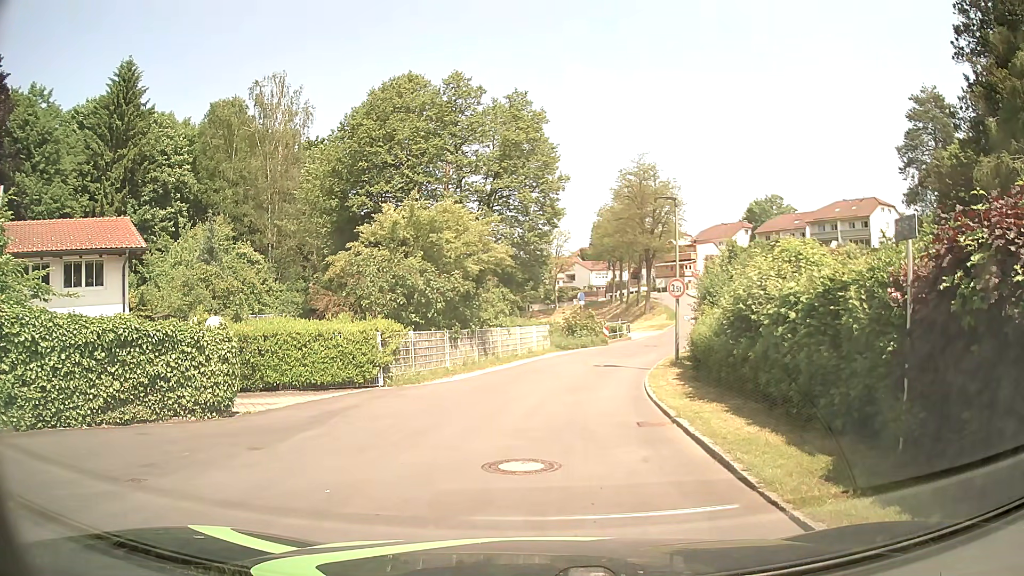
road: residential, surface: asphalt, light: Day
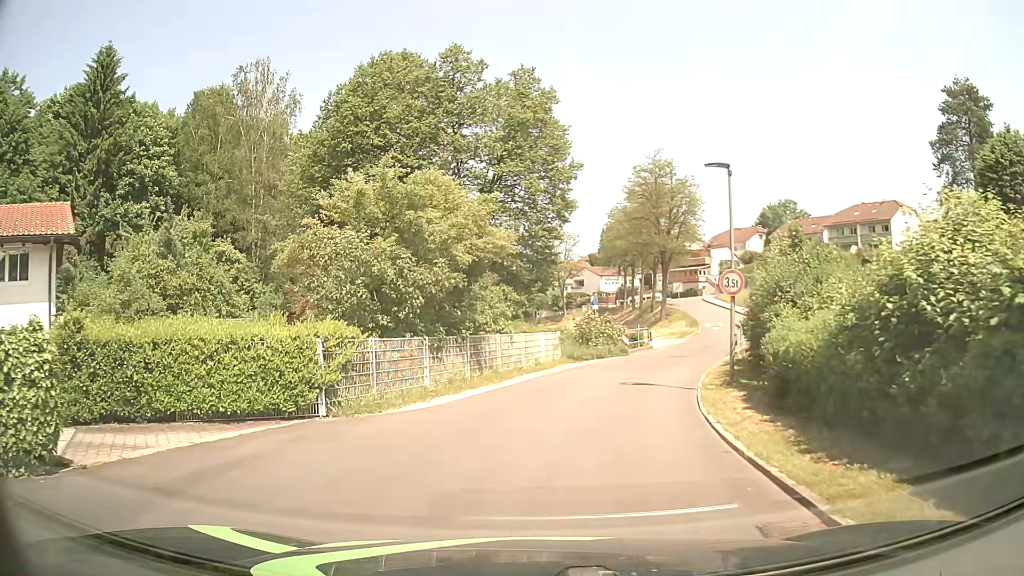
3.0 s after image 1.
(0.0, +5.5) m; -2°
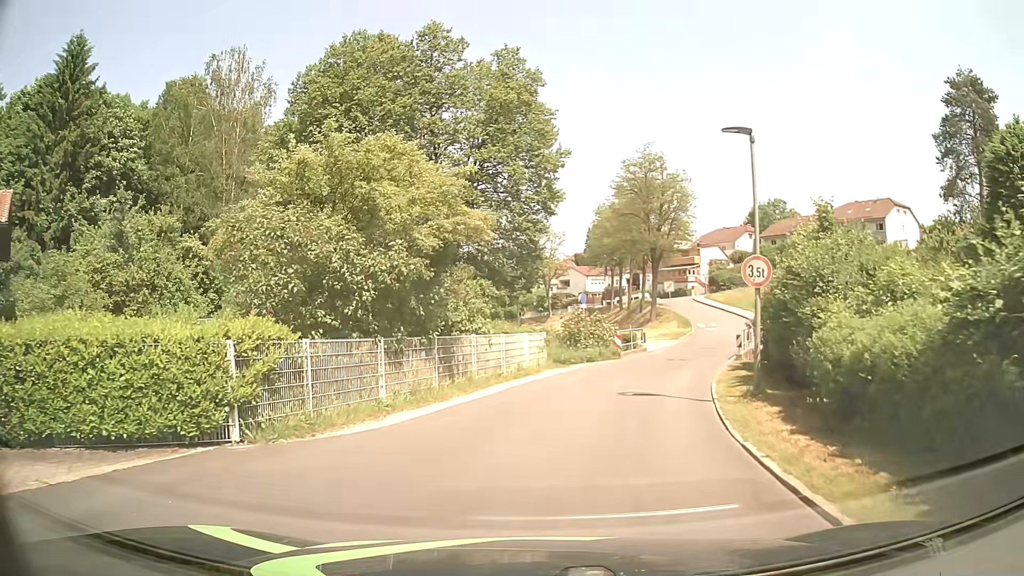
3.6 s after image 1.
(+0.1, +3.0) m; +2°
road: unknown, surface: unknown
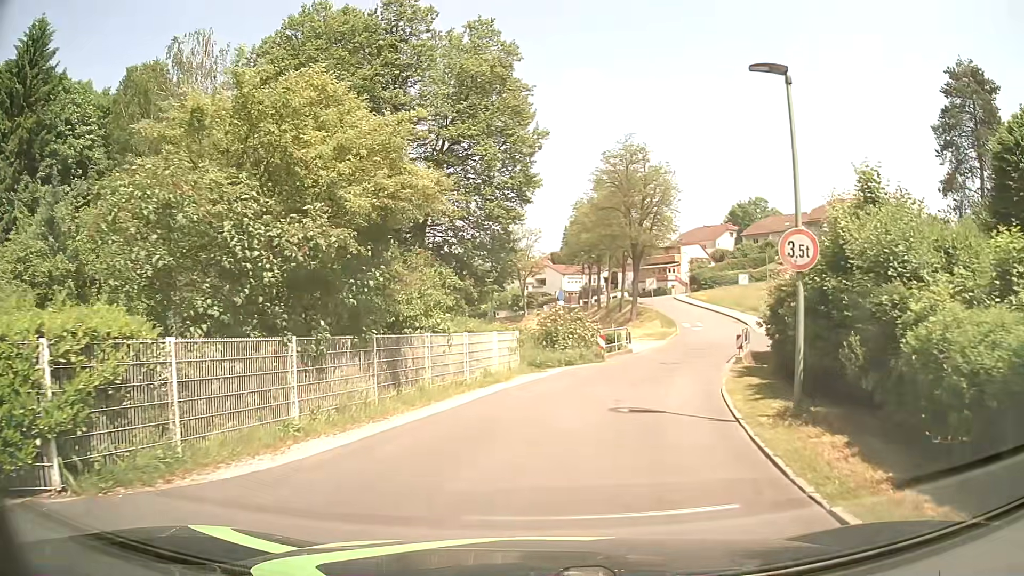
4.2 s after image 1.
(+0.1, +3.4) m; +3°
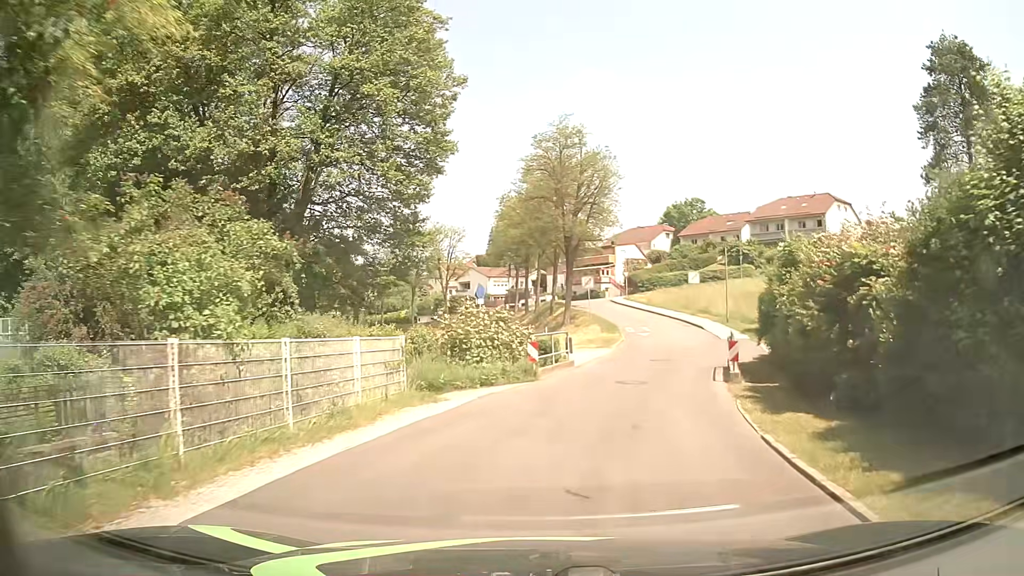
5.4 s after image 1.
(+0.5, +7.5) m; +7°
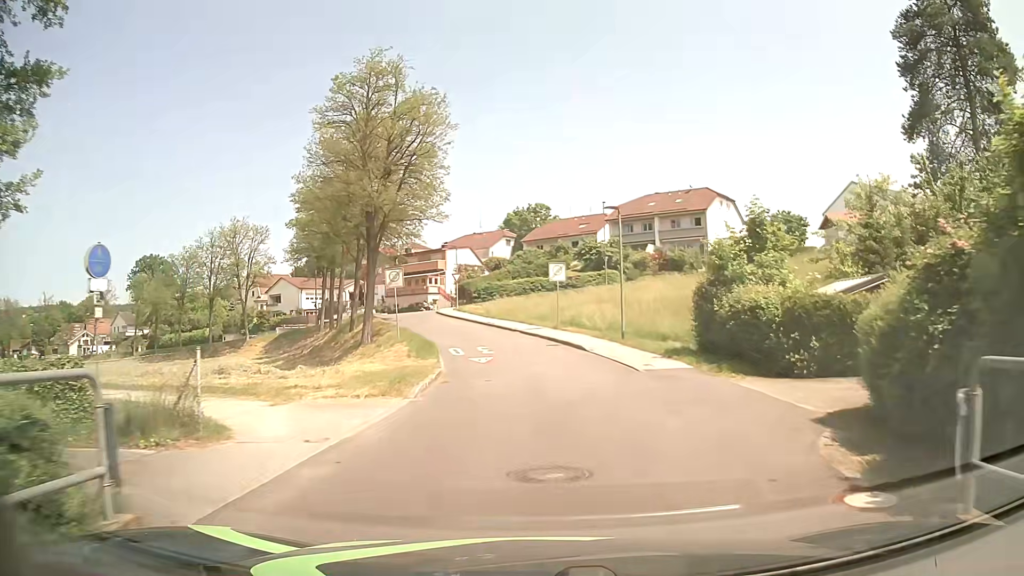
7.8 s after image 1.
(+2.2, +17.3) m; +13°
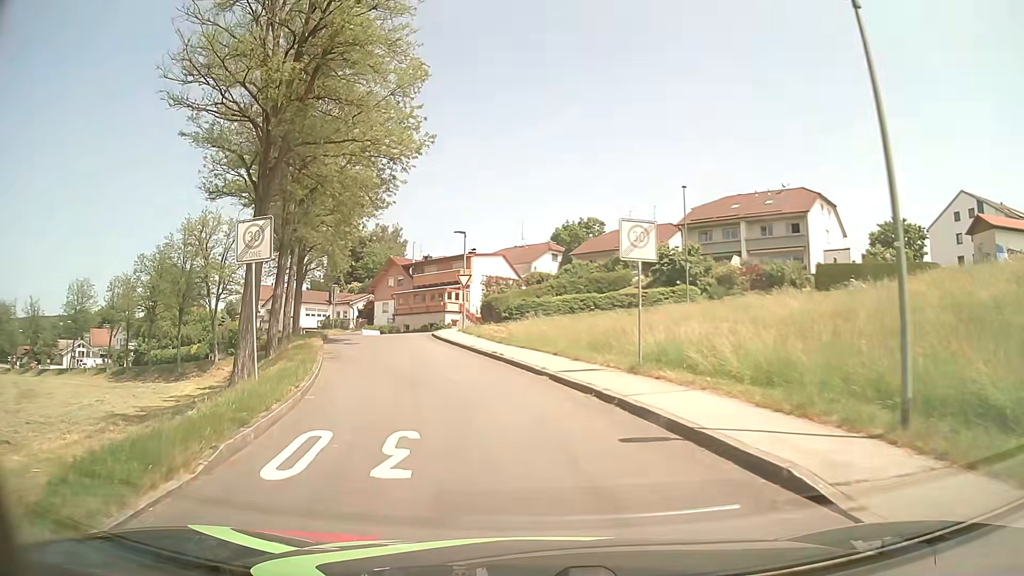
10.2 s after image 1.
(+0.2, +19.2) m; -5°
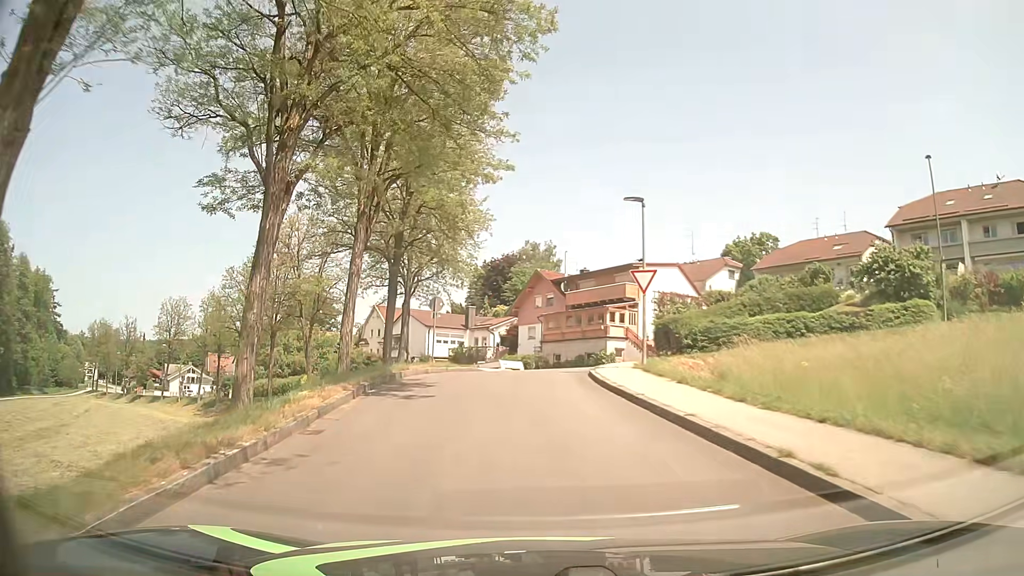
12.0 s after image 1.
(-1.6, +14.1) m; -13°
(0, +10) (-1, +20) (+3, +29) (+12, +33) (+21, +29) (+30, +25) (+39, +22) (+49, +19) (+59, +18) (+69, +17) m
